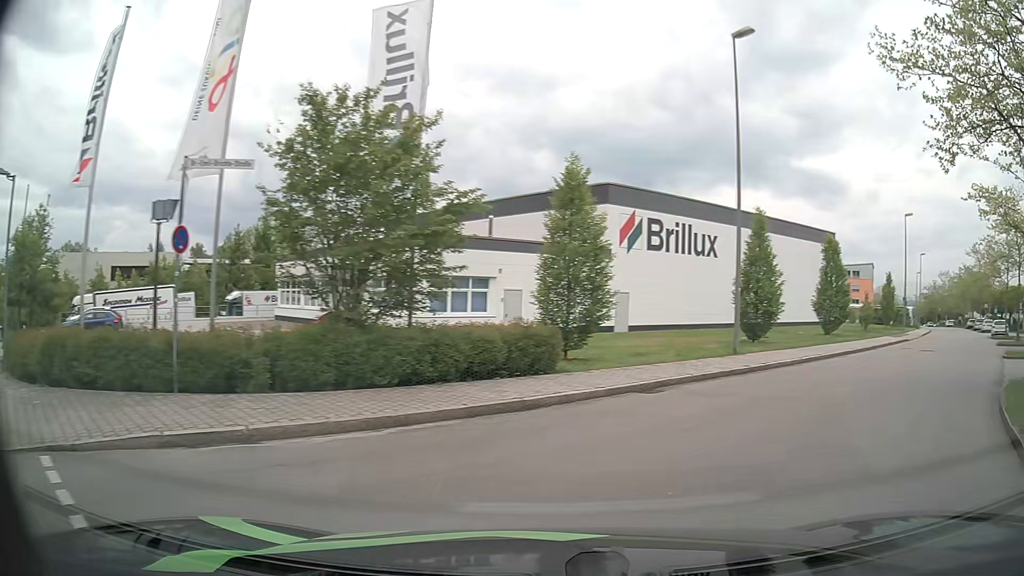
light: Day
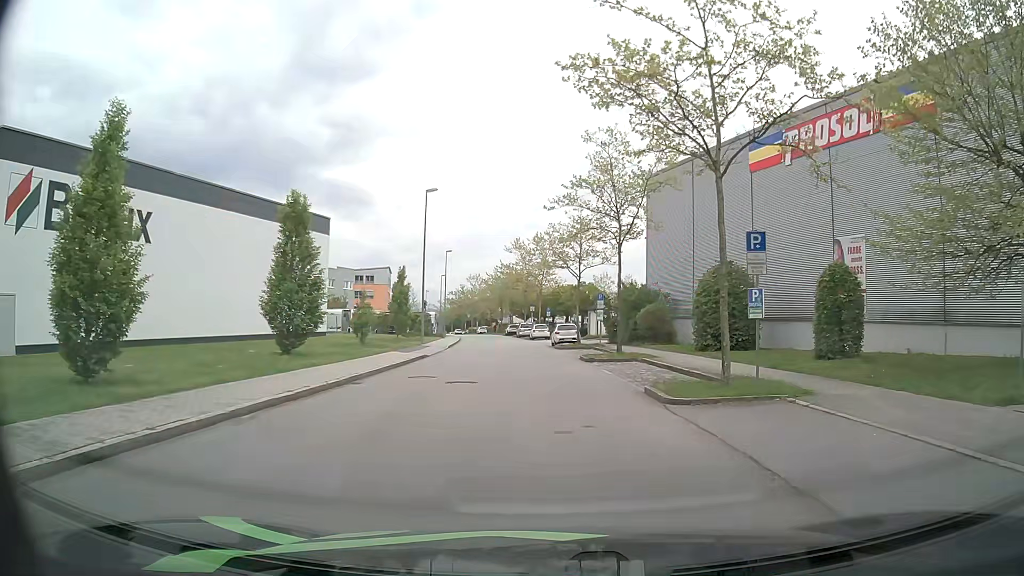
(+7.1, +13.2) m; +42°
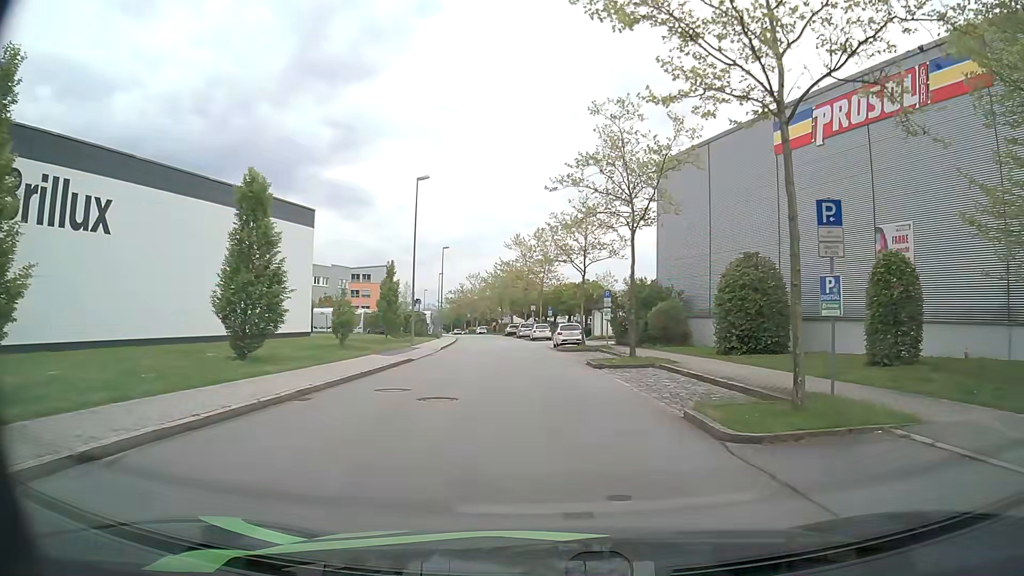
(0.0, +3.8) m; 0°
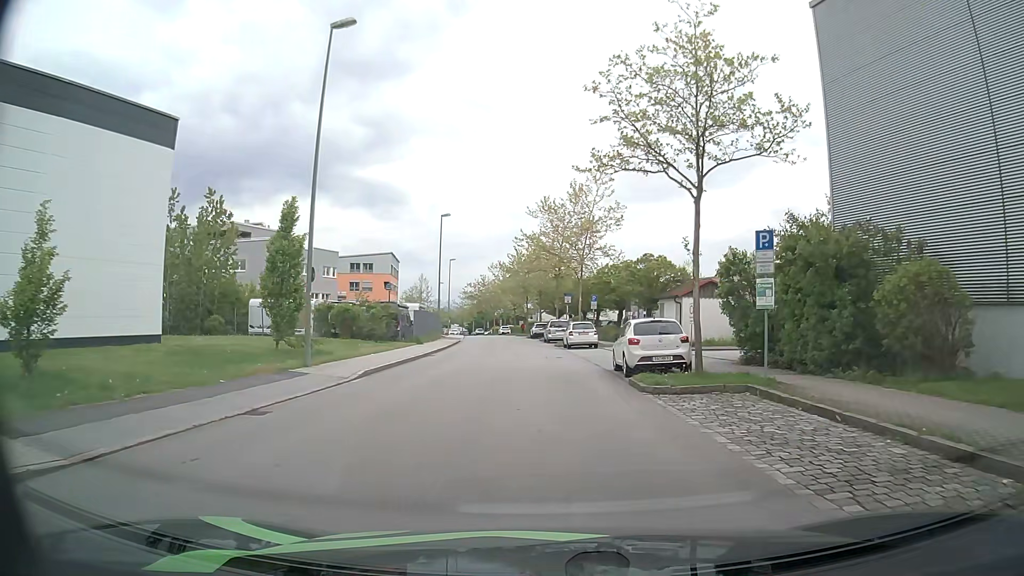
(-0.7, +22.5) m; -4°
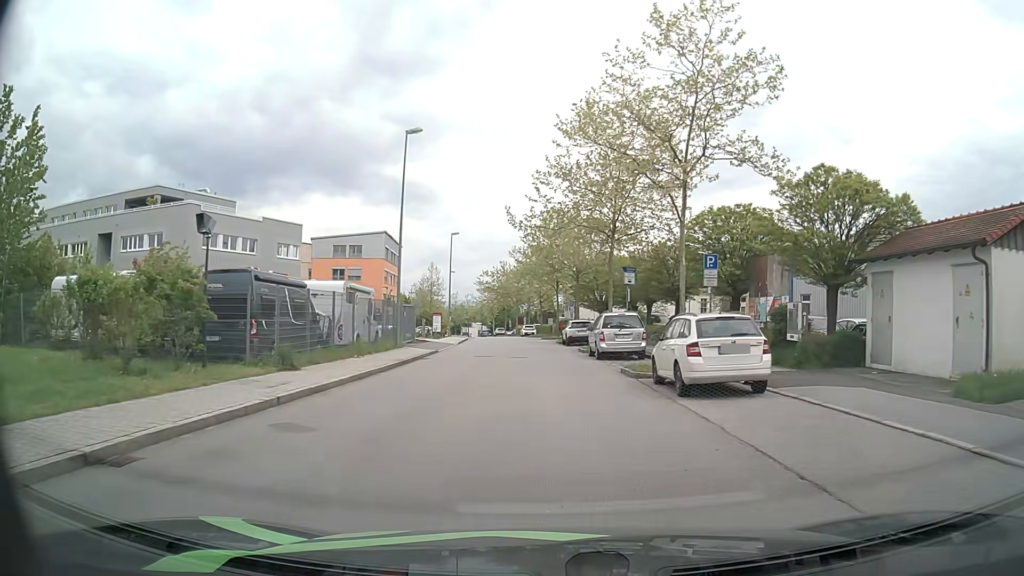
(-0.8, +24.7) m; -1°
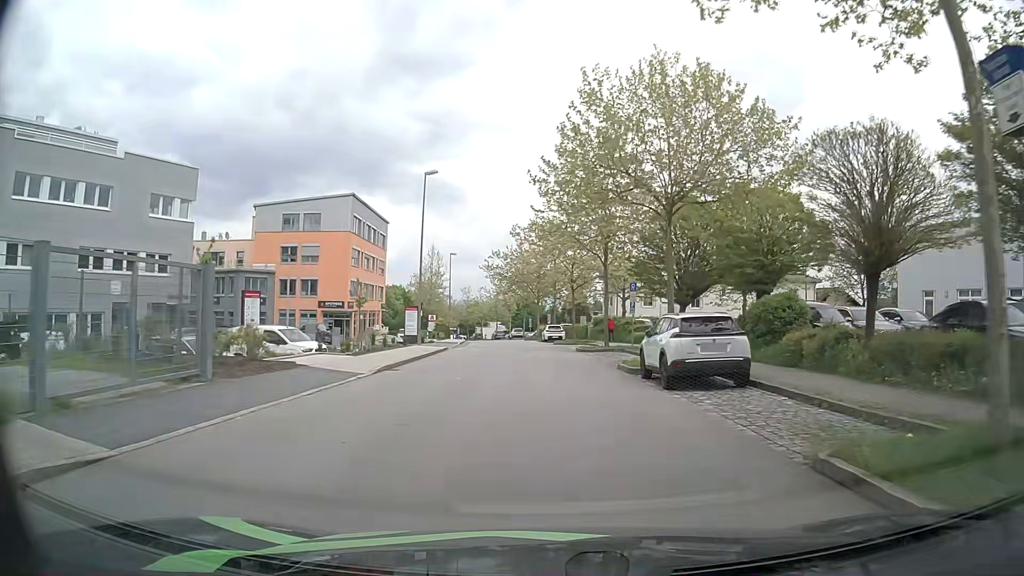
(-0.7, +26.7) m; -3°
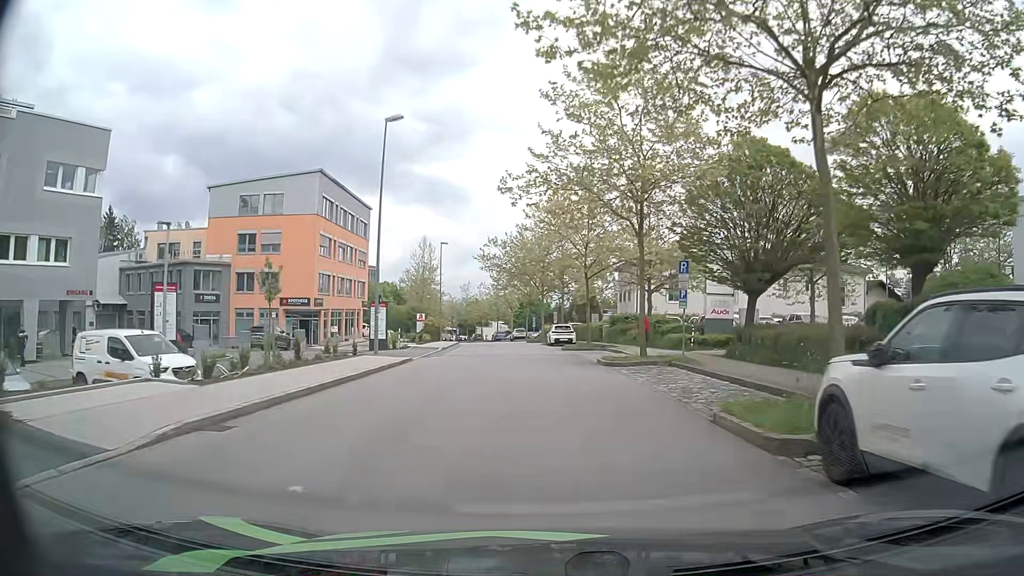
(0.0, +10.9) m; -1°
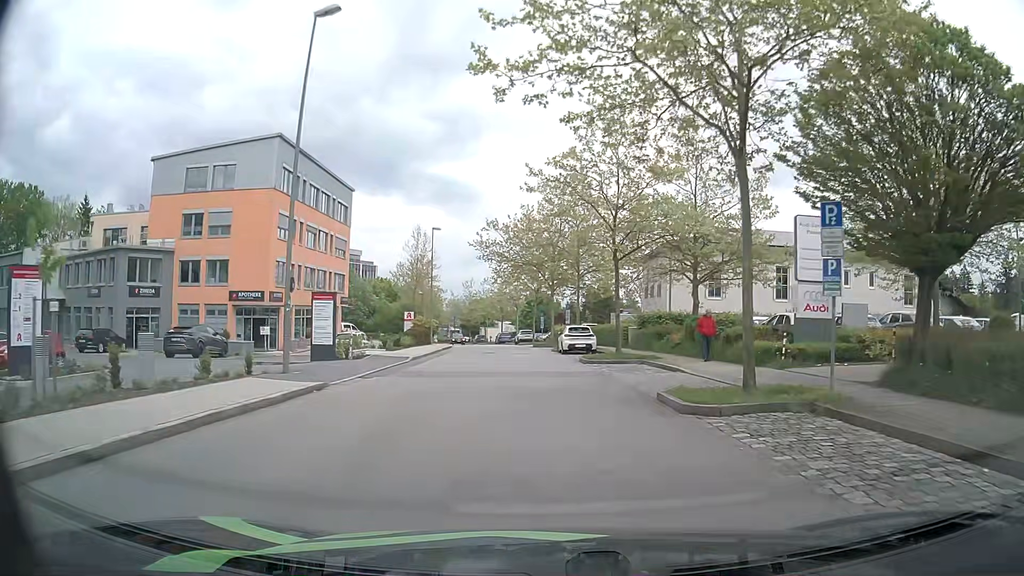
(-0.1, +10.9) m; -1°
